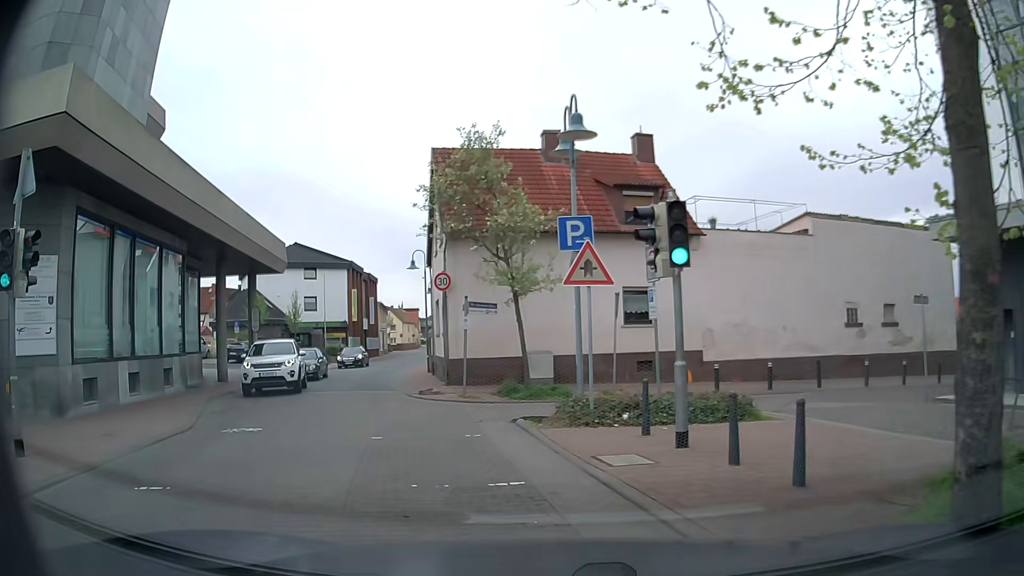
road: unclassified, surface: paving_stones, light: Day
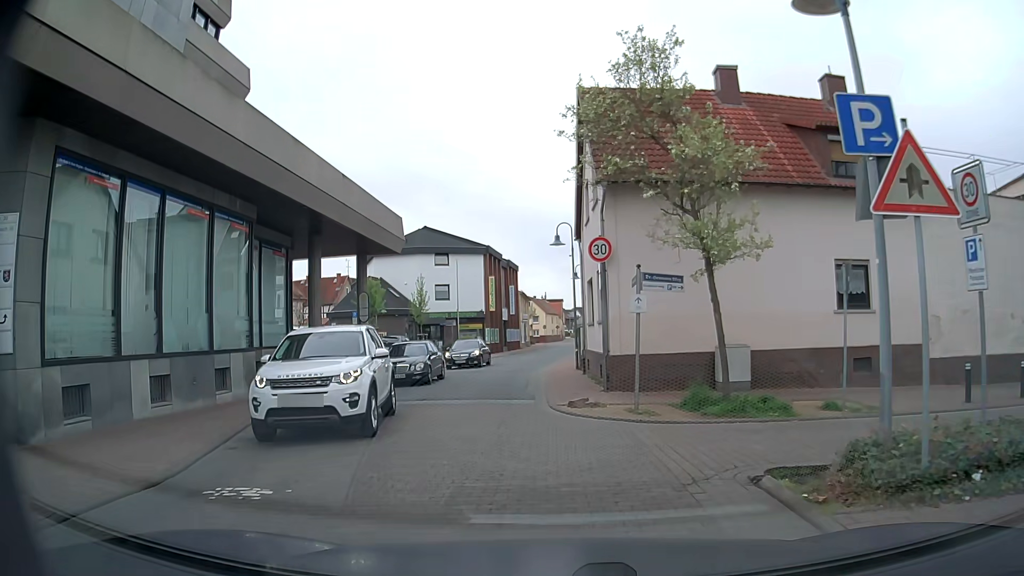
(-1.0, +6.0) m; -12°
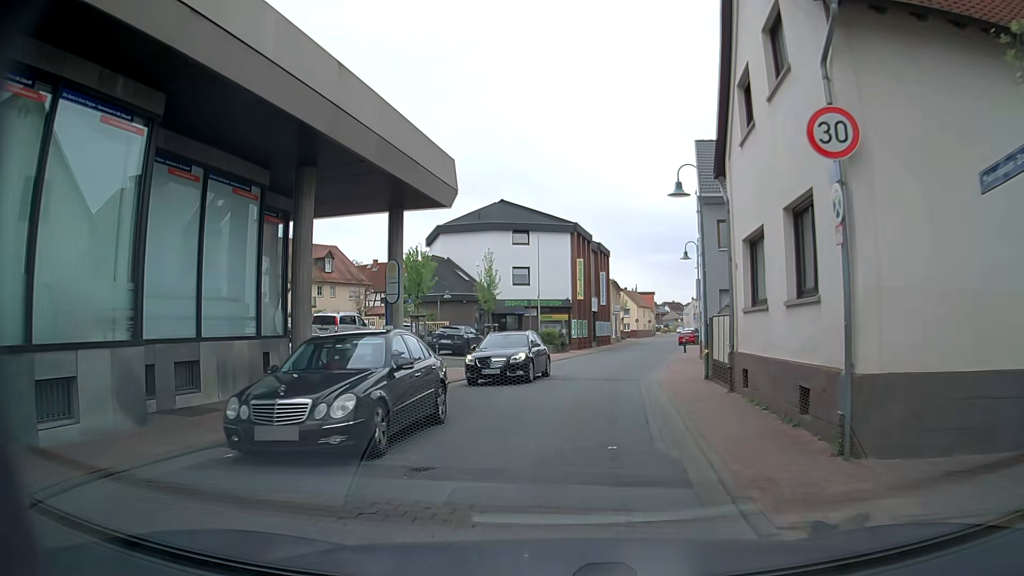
(-0.9, +9.4) m; -7°
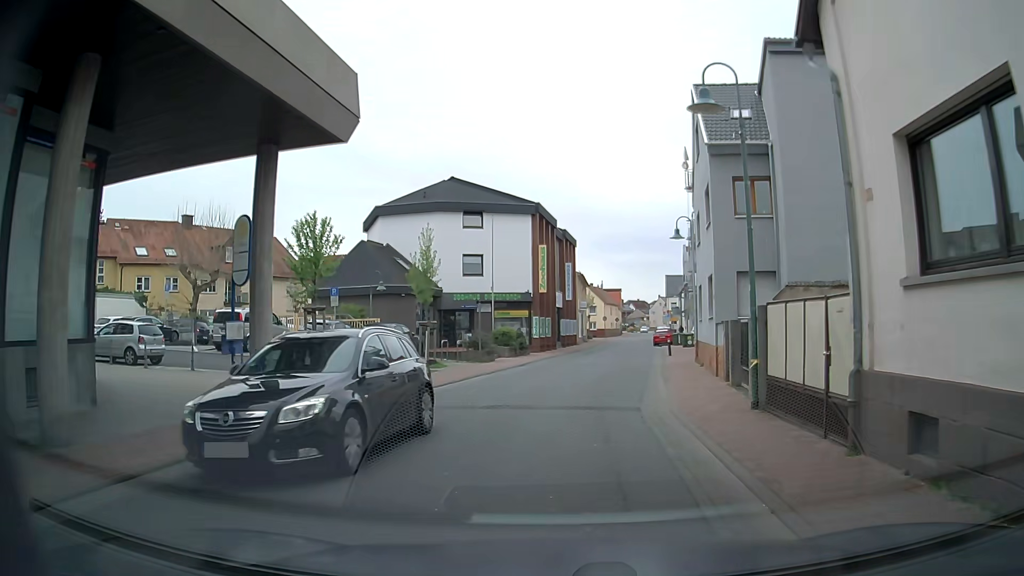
(-0.1, +7.9) m; +2°
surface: asphalt
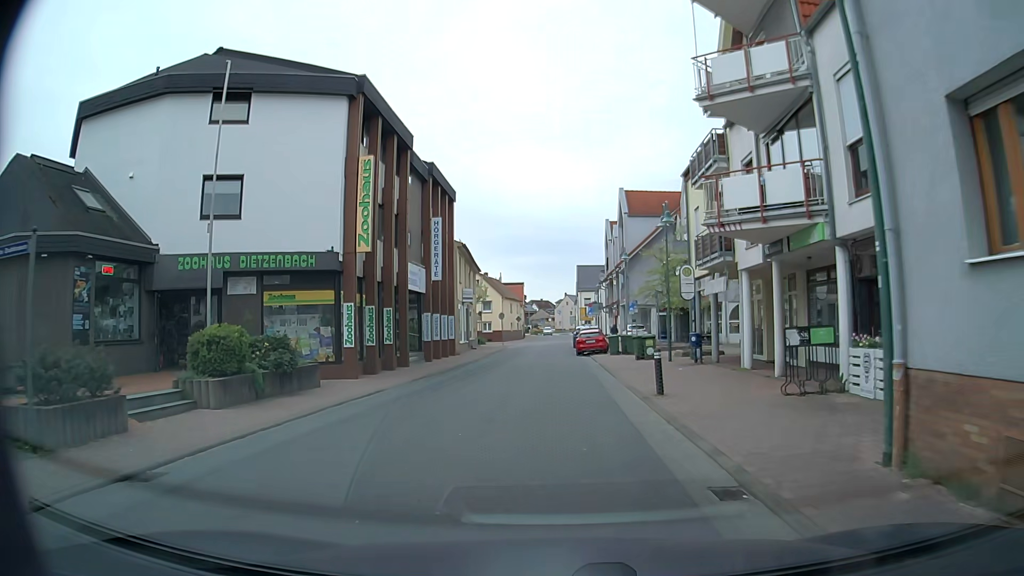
(+1.5, +22.8) m; +7°
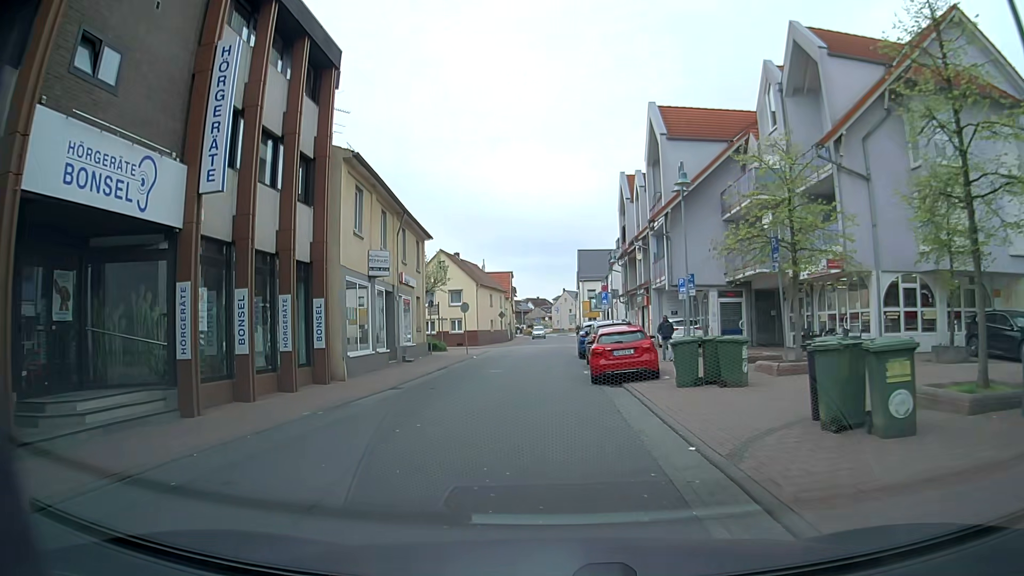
(+0.1, +21.6) m; 0°
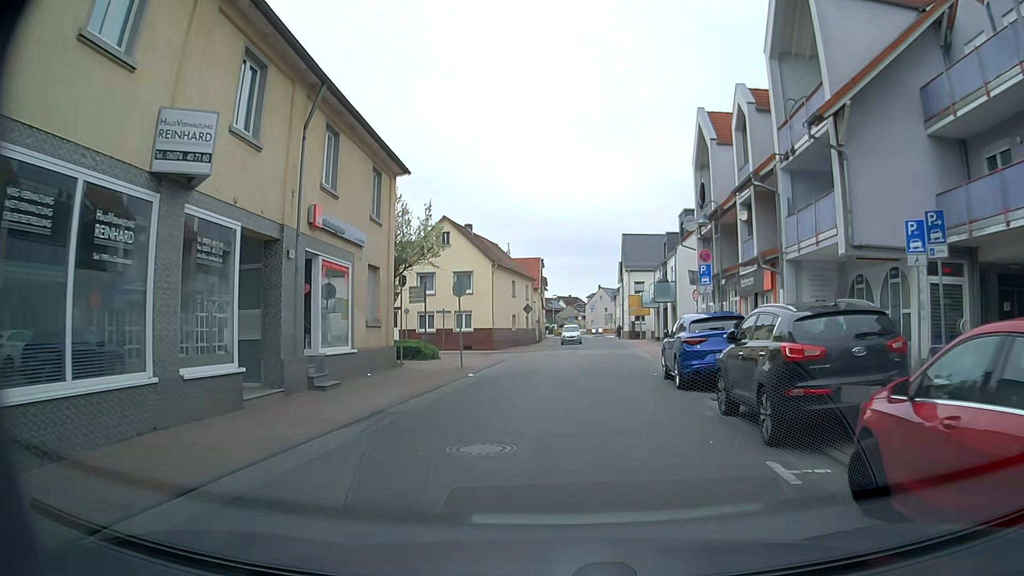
(-0.7, +15.8) m; -3°
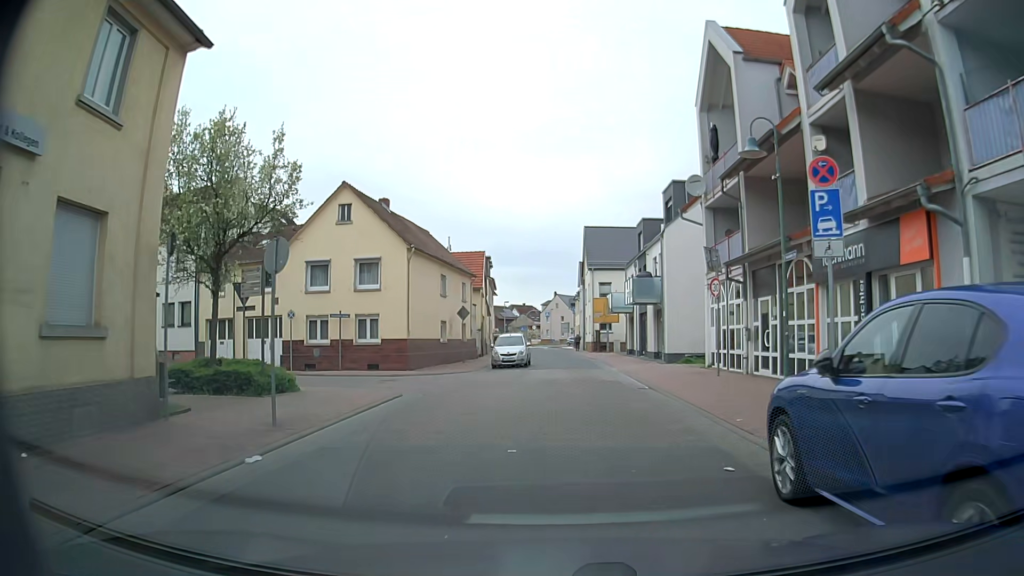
(+0.6, +12.2) m; +4°
(0, +10) (+1, +20) (+1, +30) (+1, +40) (+1, +50) (+1, +60) (0, +70) (0, +80) (0, +90) (+2, +100) m
